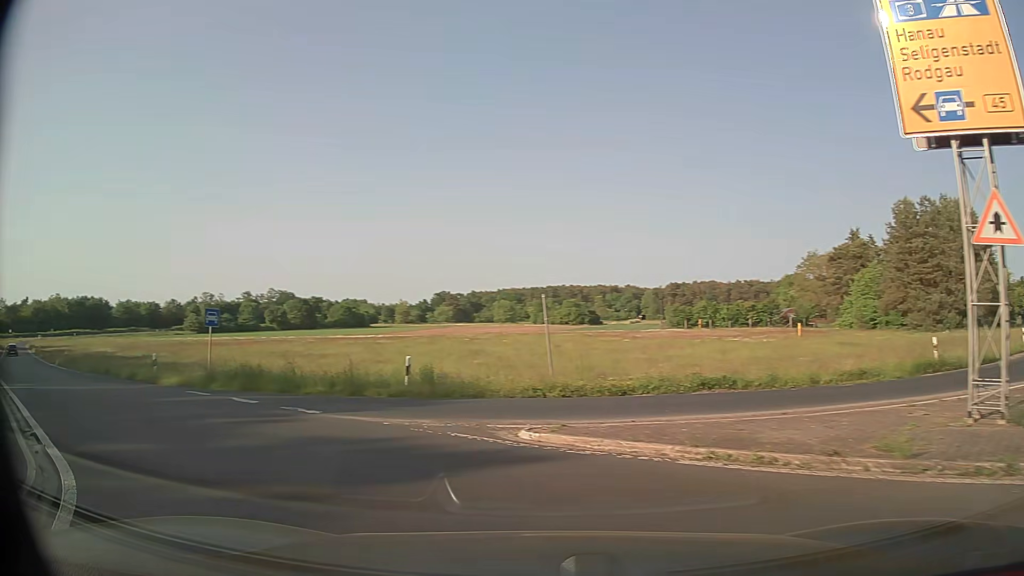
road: trunk_link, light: Day
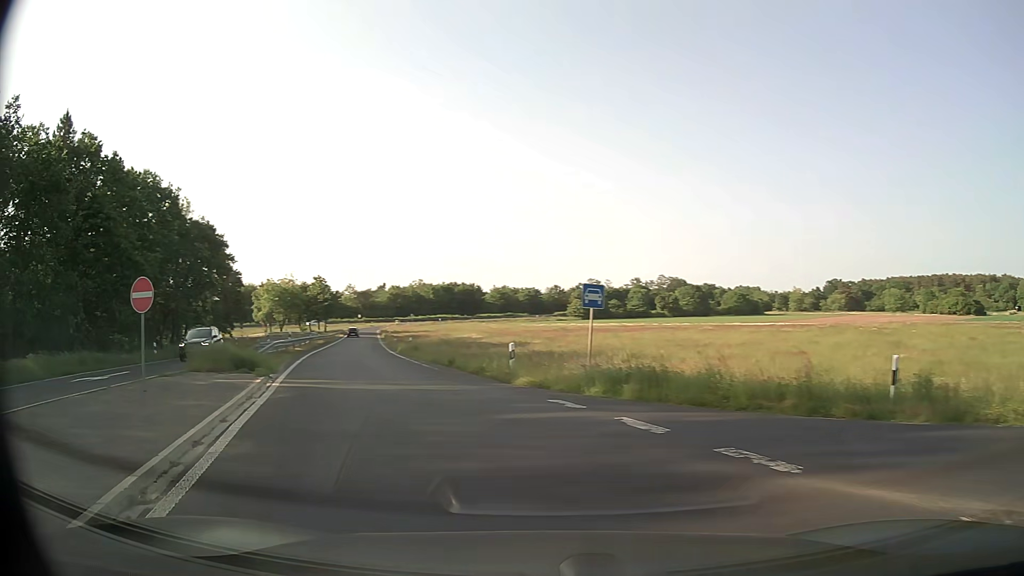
(-1.9, +6.0) m; -34°
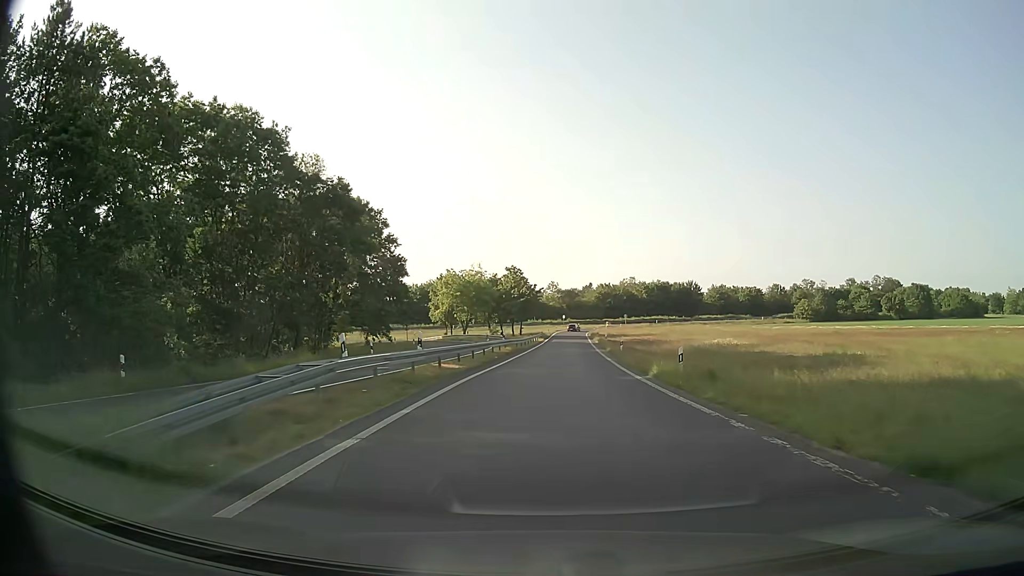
(-5.9, +23.0) m; -17°
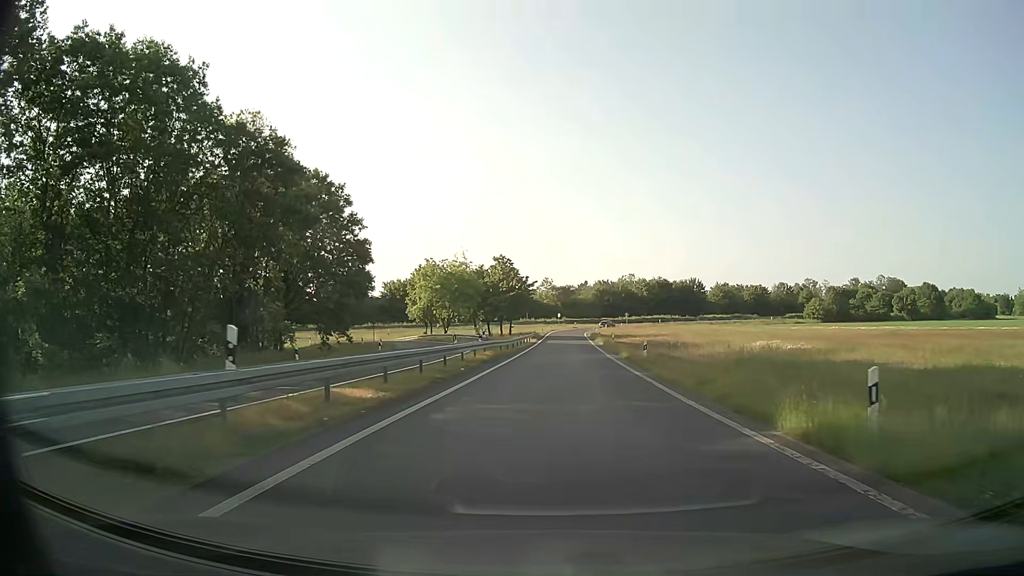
(0.0, +12.9) m; +1°
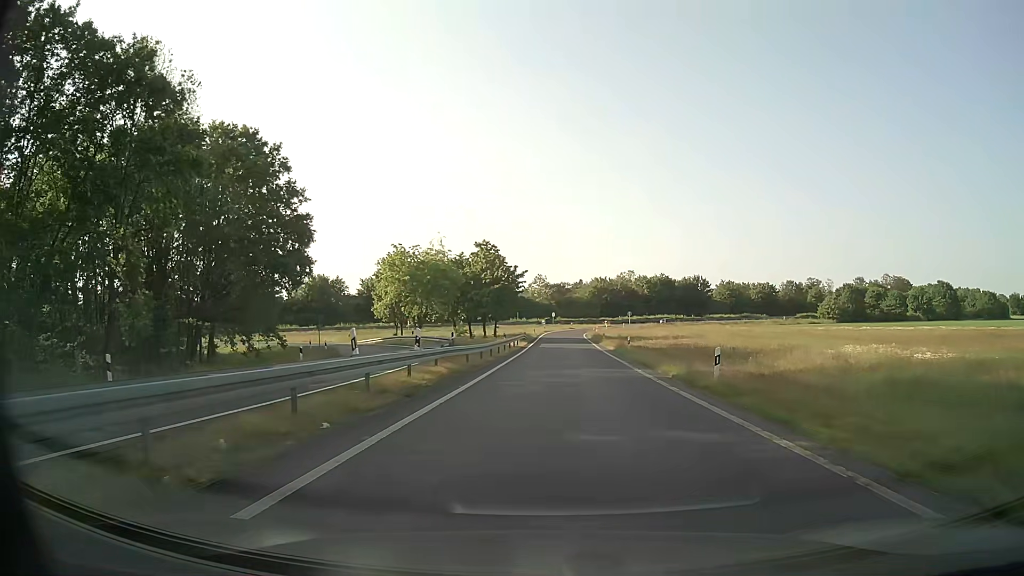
(+0.1, +14.7) m; 0°
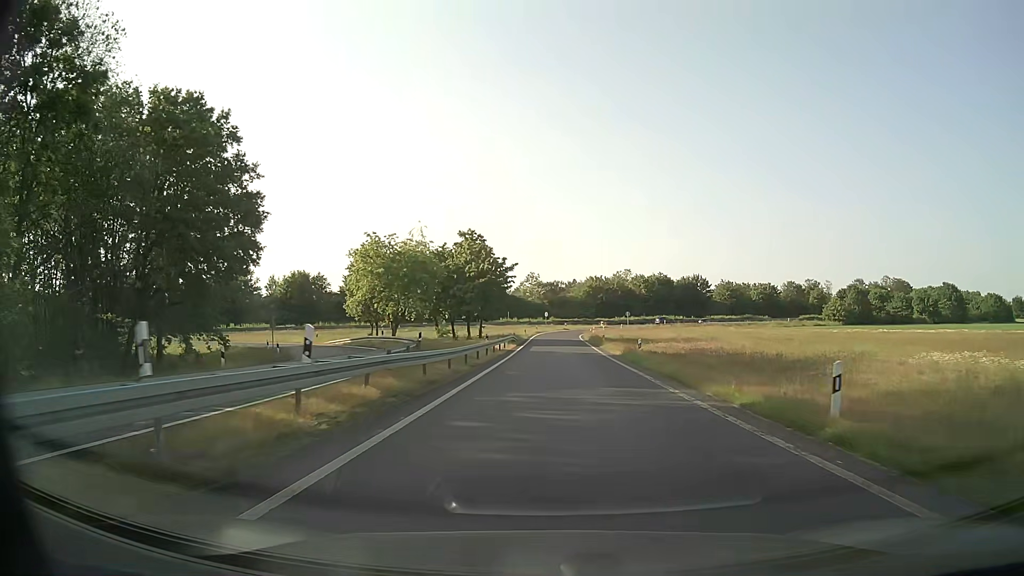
(+0.1, +8.0) m; +1°
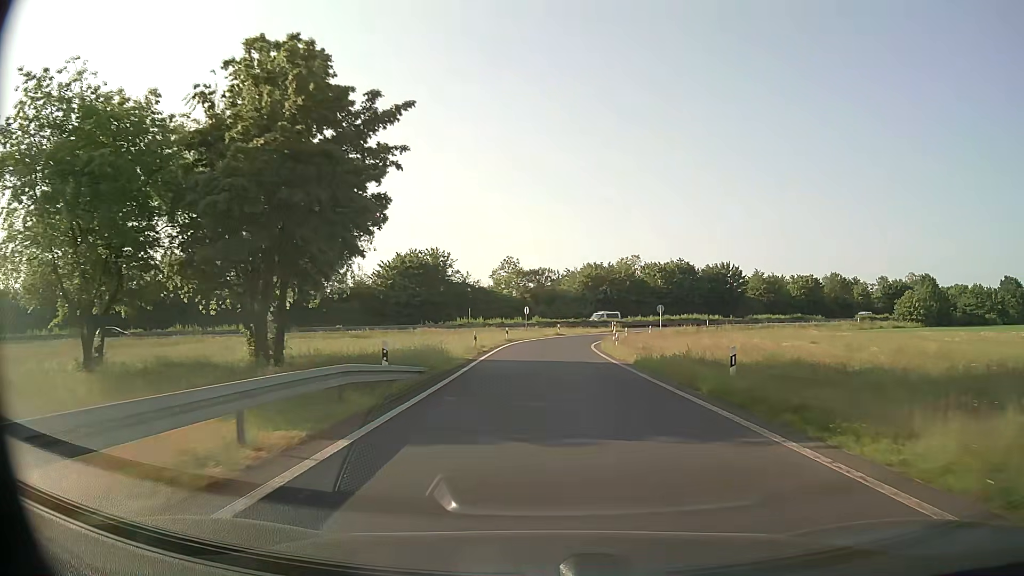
(+0.6, +43.2) m; +1°
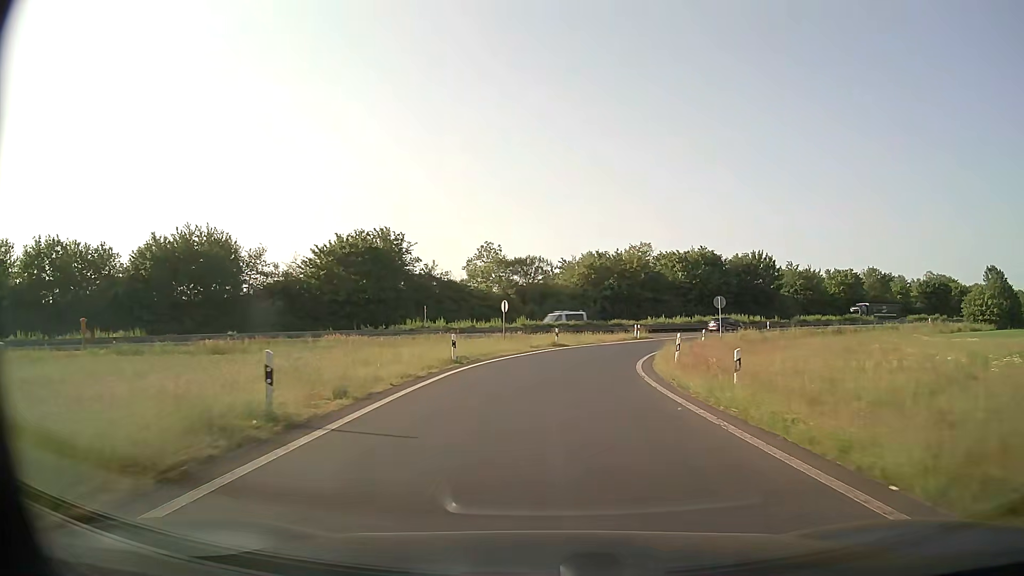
(+0.2, +25.6) m; +1°
(0, +10) (+1, +20) (+3, +30) (+6, +39) (+10, +48) (+16, +56) (+23, +64) (+31, +70) (+39, +76) (+47, +81) m
